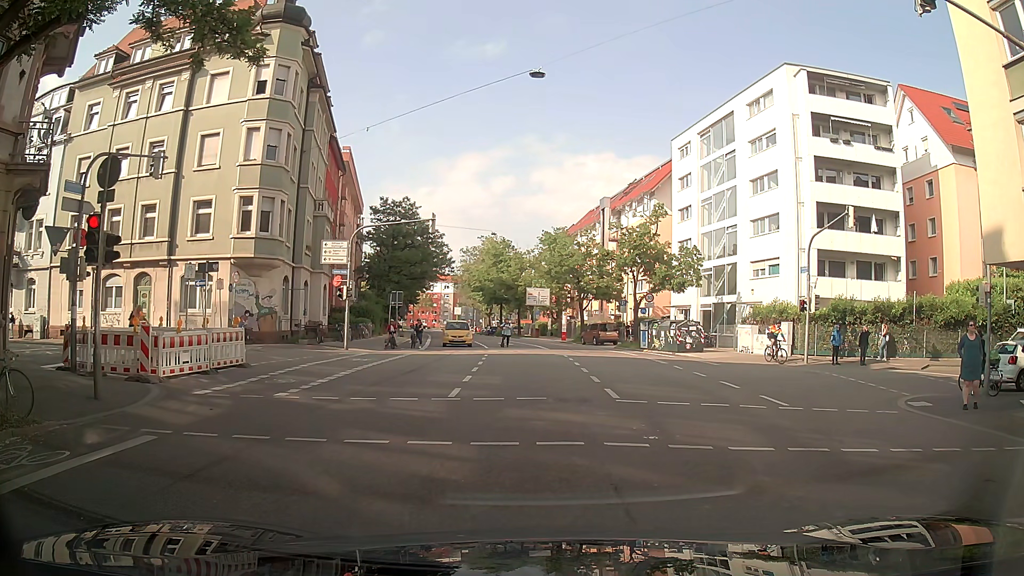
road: secondary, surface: asphalt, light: Day
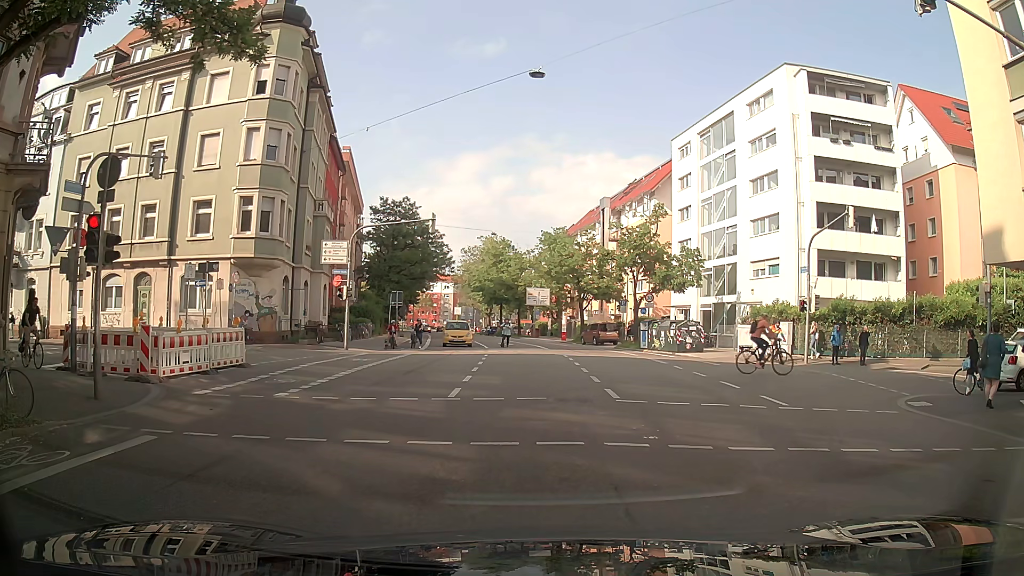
(0.0, 0.0) m; 0°
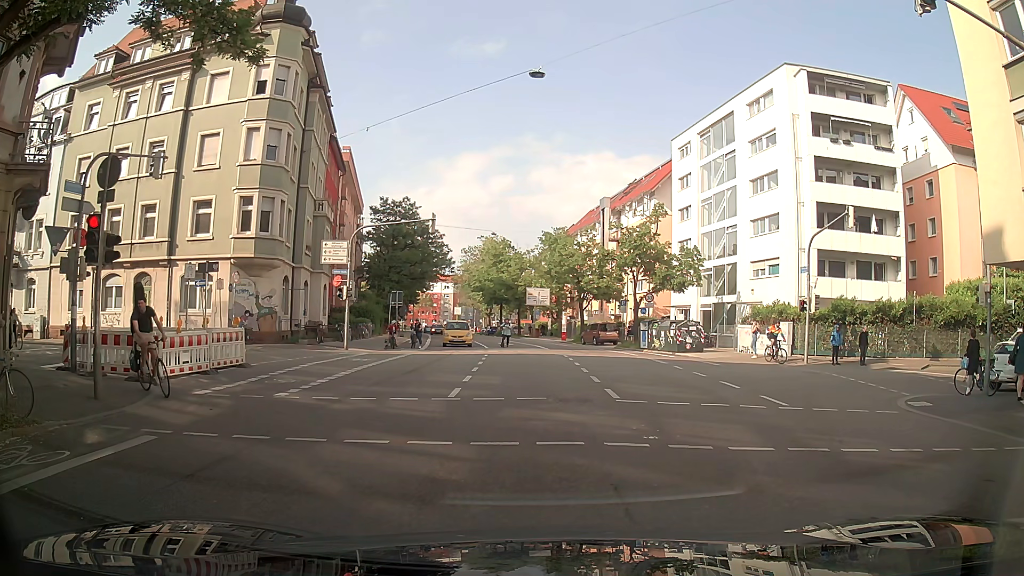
(0.0, 0.0) m; 0°
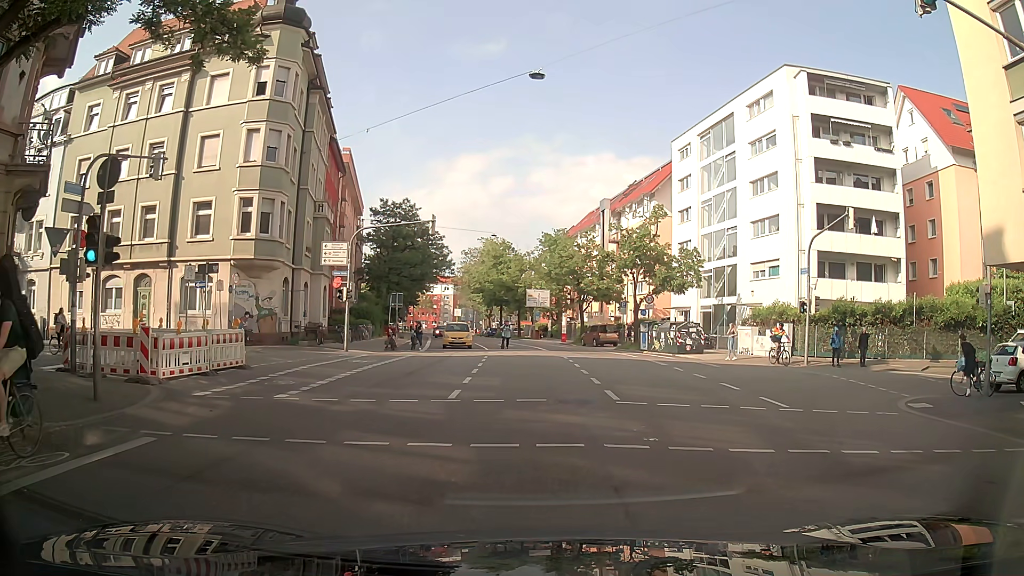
(0.0, 0.0) m; 0°
